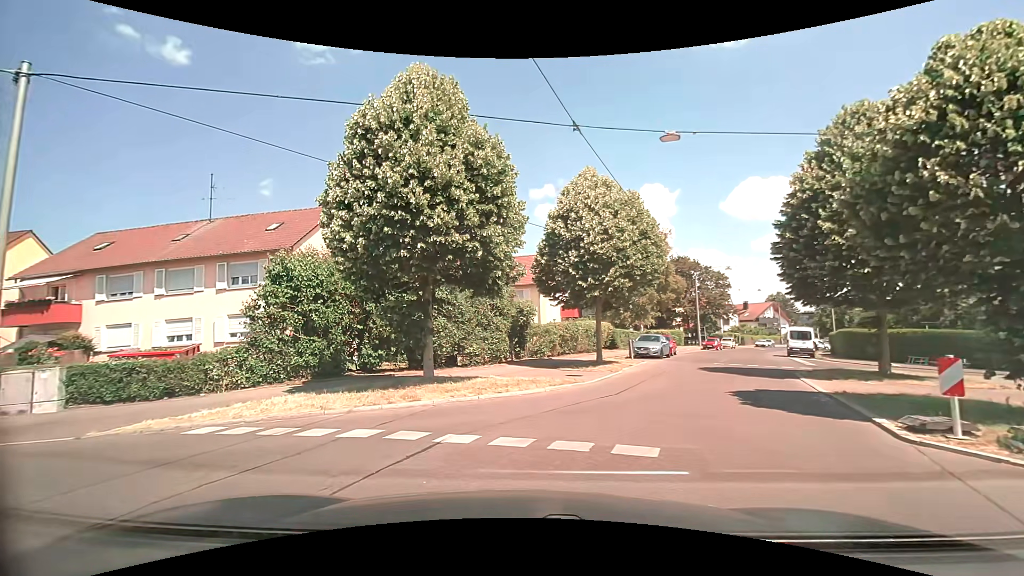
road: residential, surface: asphalt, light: Day
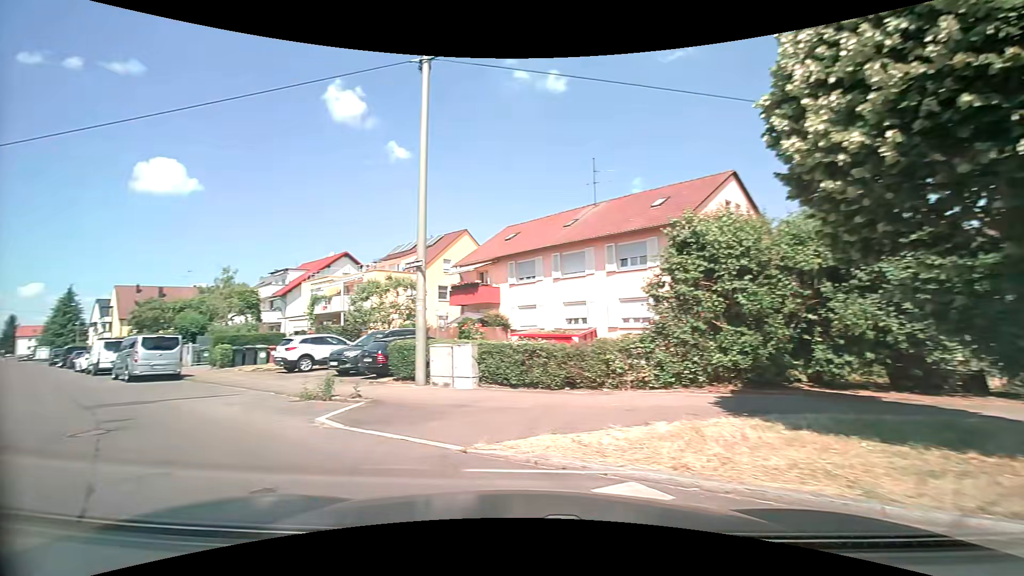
(-1.7, +5.0) m; -41°
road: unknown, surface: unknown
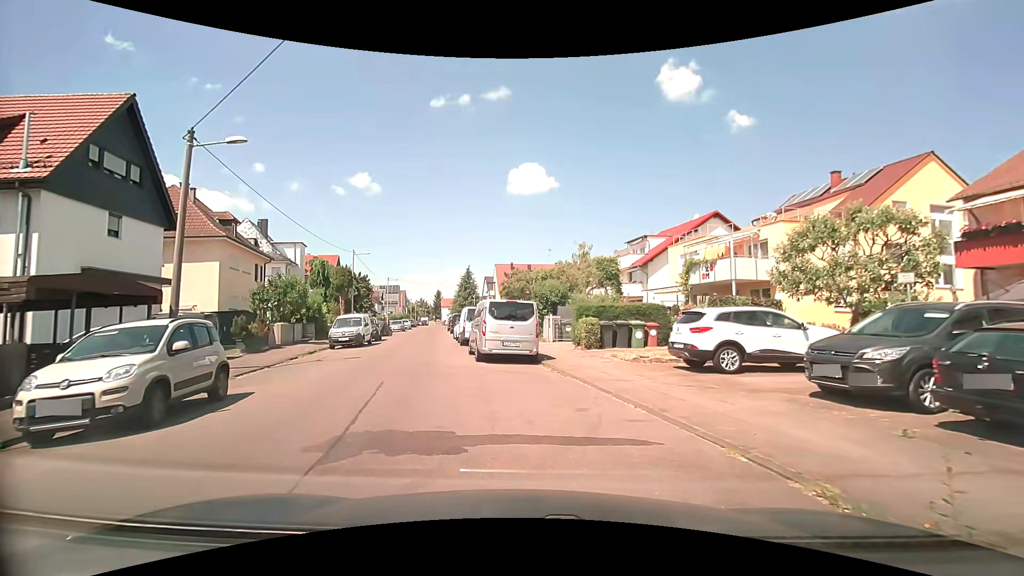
(-4.9, +9.7) m; -38°
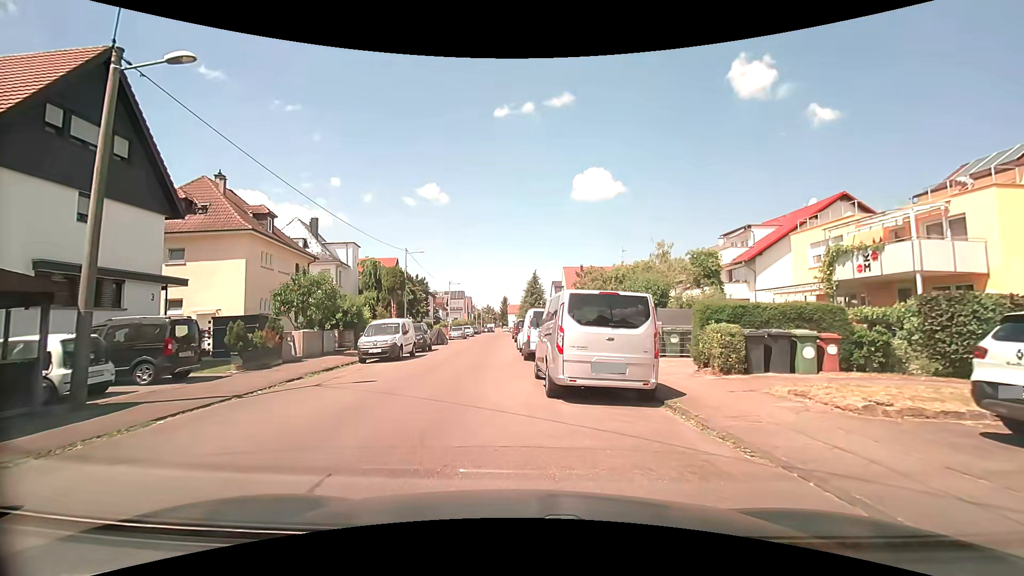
(-0.4, +6.5) m; -7°
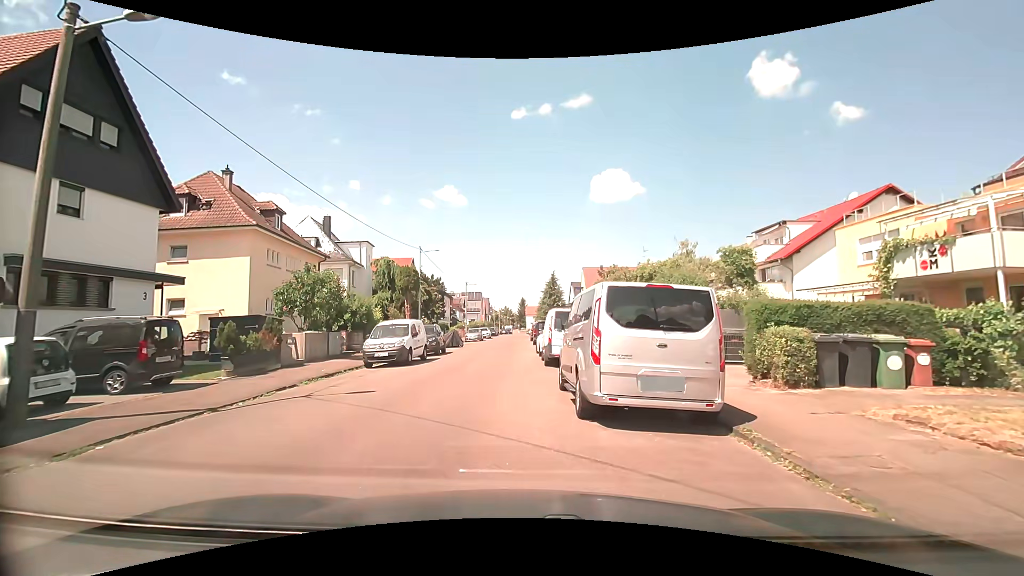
(-0.1, +1.9) m; -2°
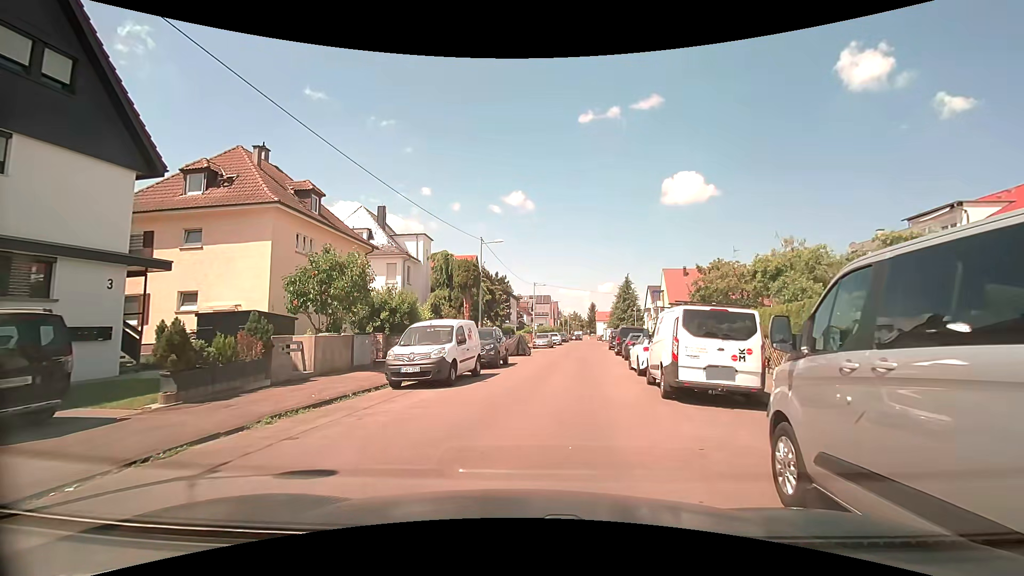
(-0.6, +6.4) m; -8°
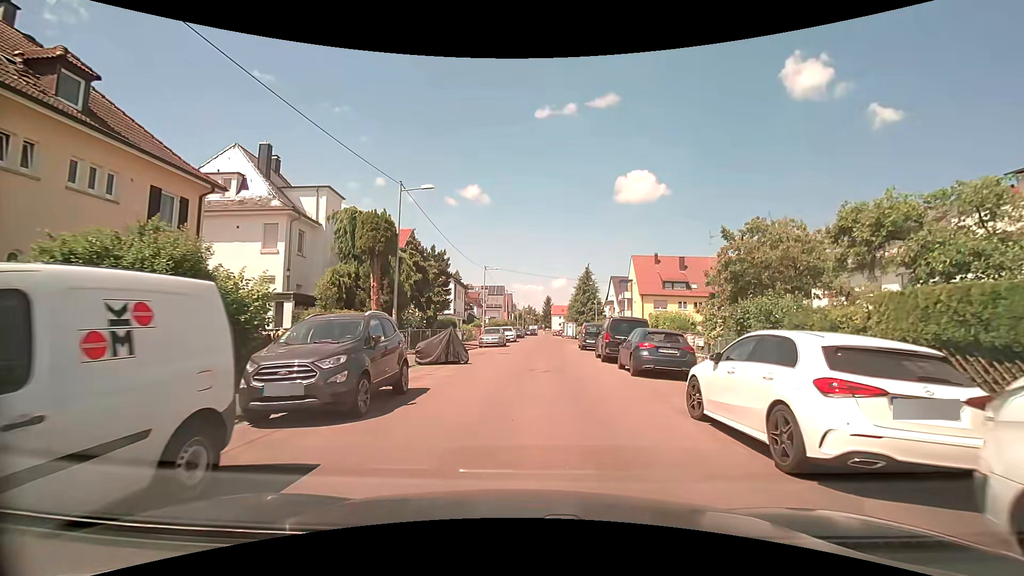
(+0.5, +12.1) m; +5°
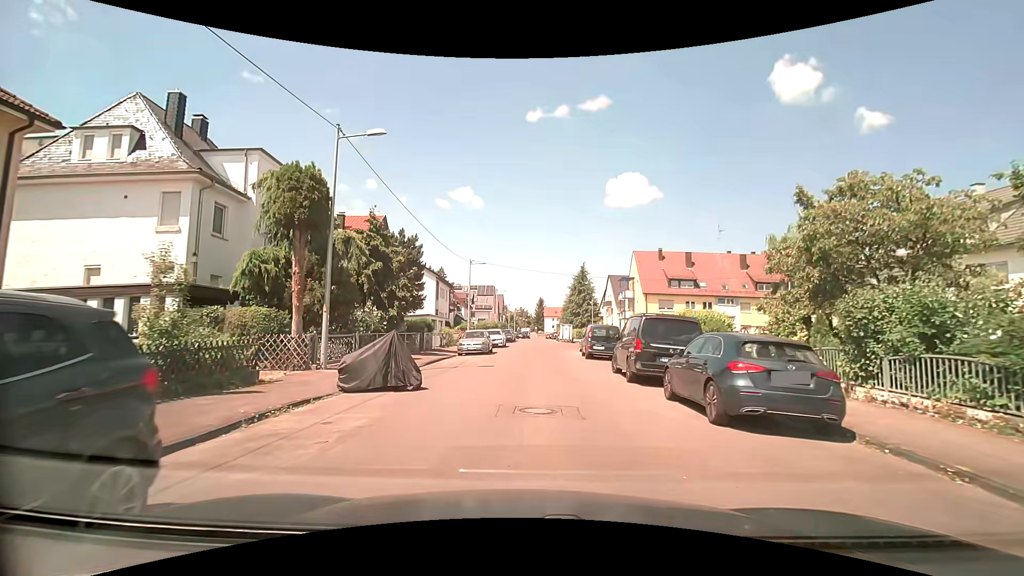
(+0.1, +6.9) m; +2°
(0, +10) (0, +20) (0, +30) (+2, +40) (+3, +50) (+1, +59) (+1, +69) (+1, +79) (+1, +89) (+1, +99) m
